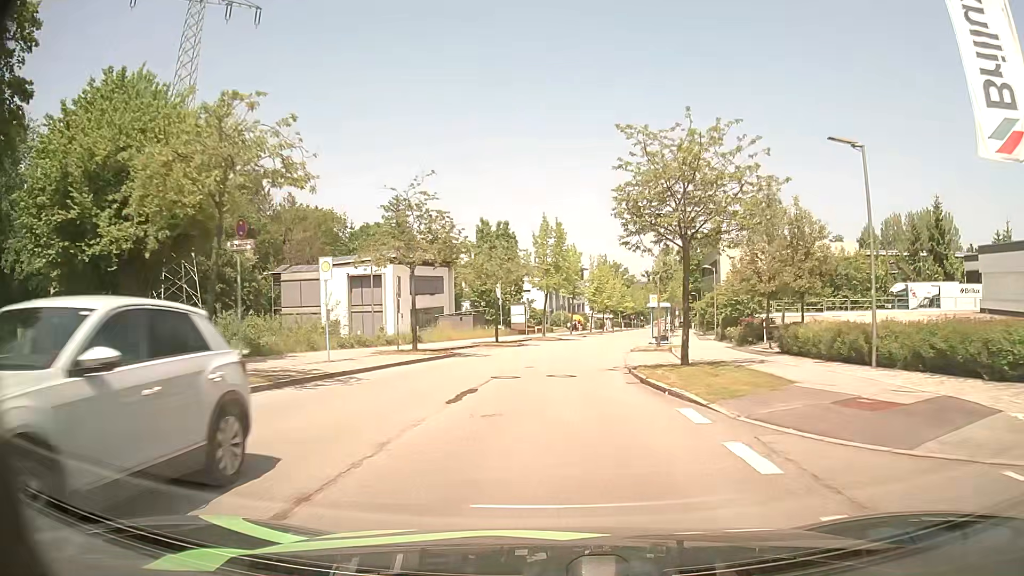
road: residential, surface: asphalt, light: Day
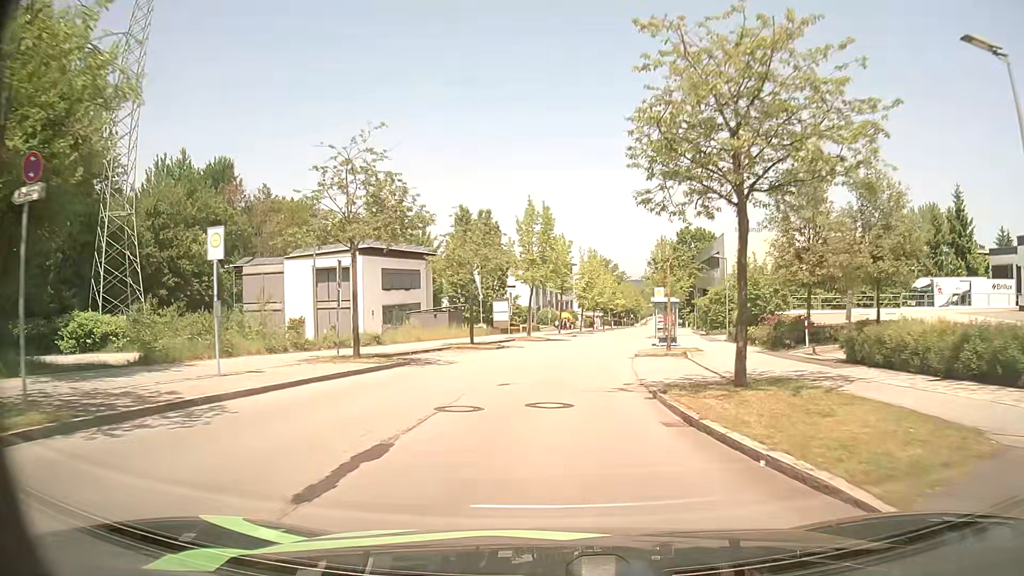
(+0.1, +6.5) m; +1°
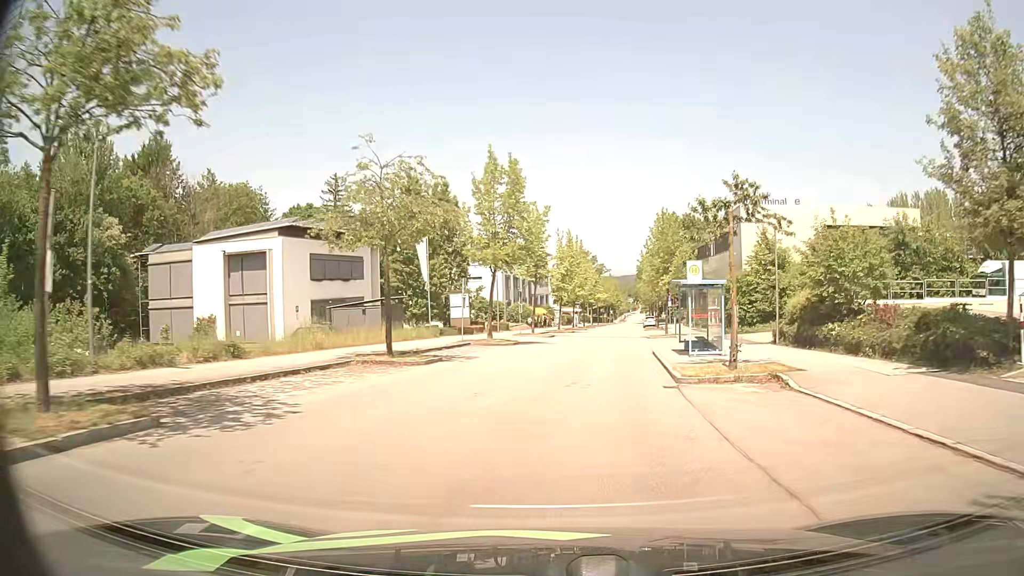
(+0.2, +13.1) m; +2°
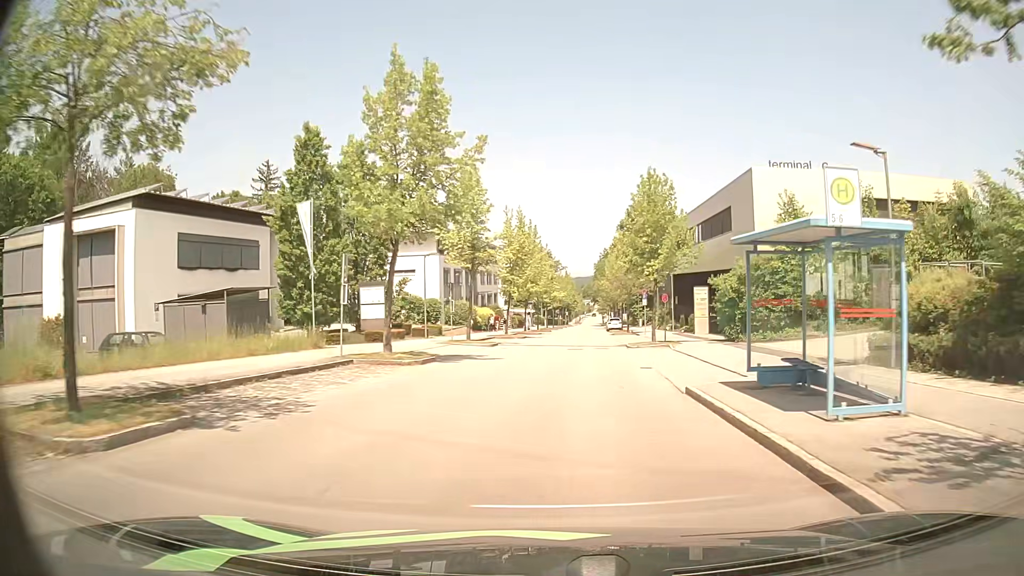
(+0.5, +13.3) m; +4°
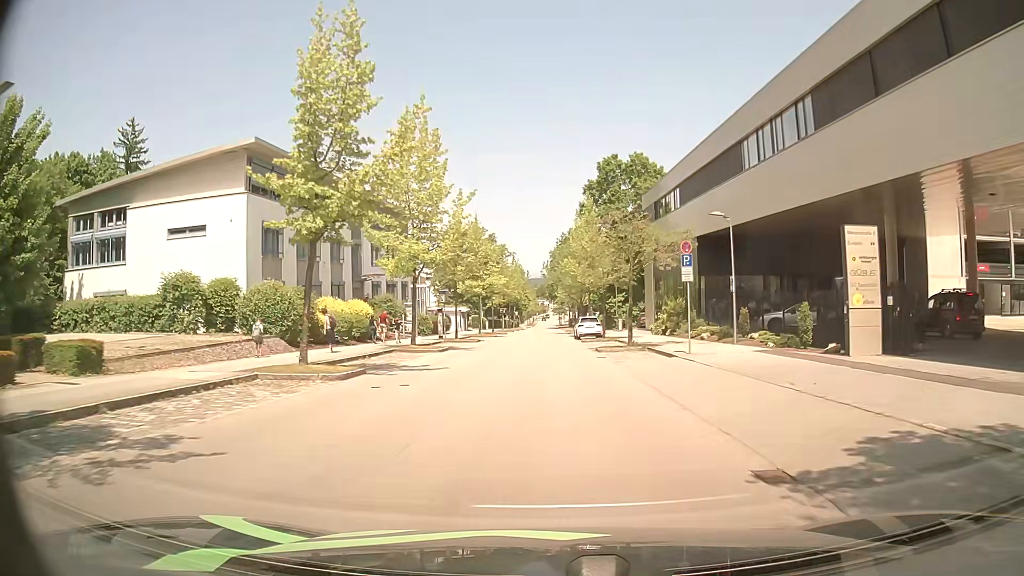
(+1.5, +33.0) m; +3°
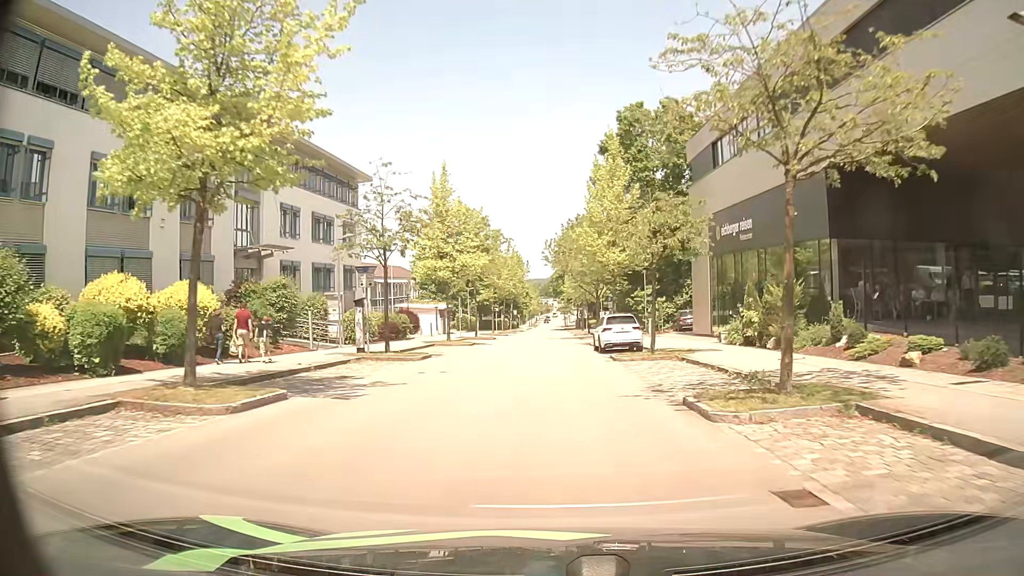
(+0.2, +19.5) m; +1°
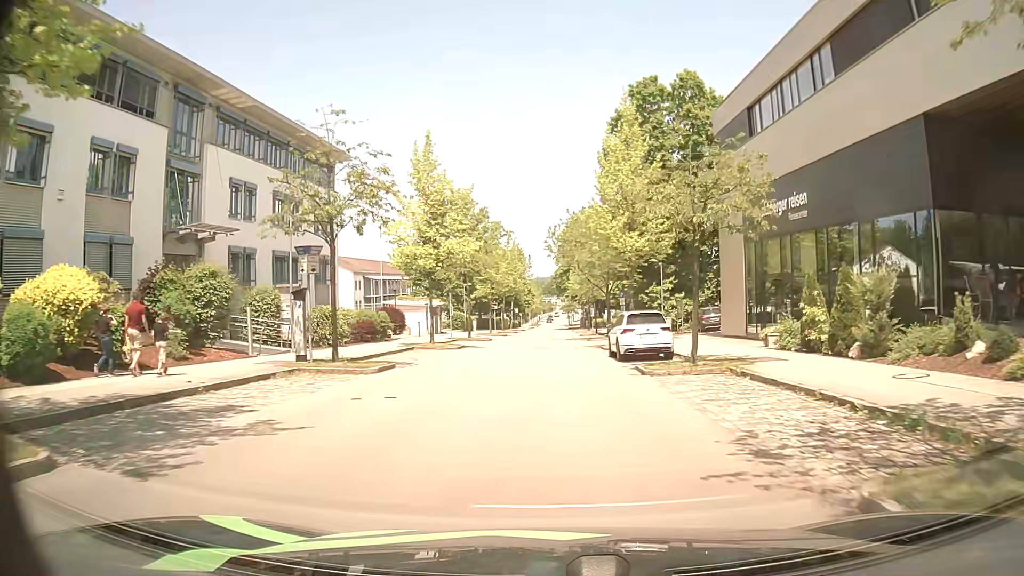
(0.0, +6.5) m; -1°
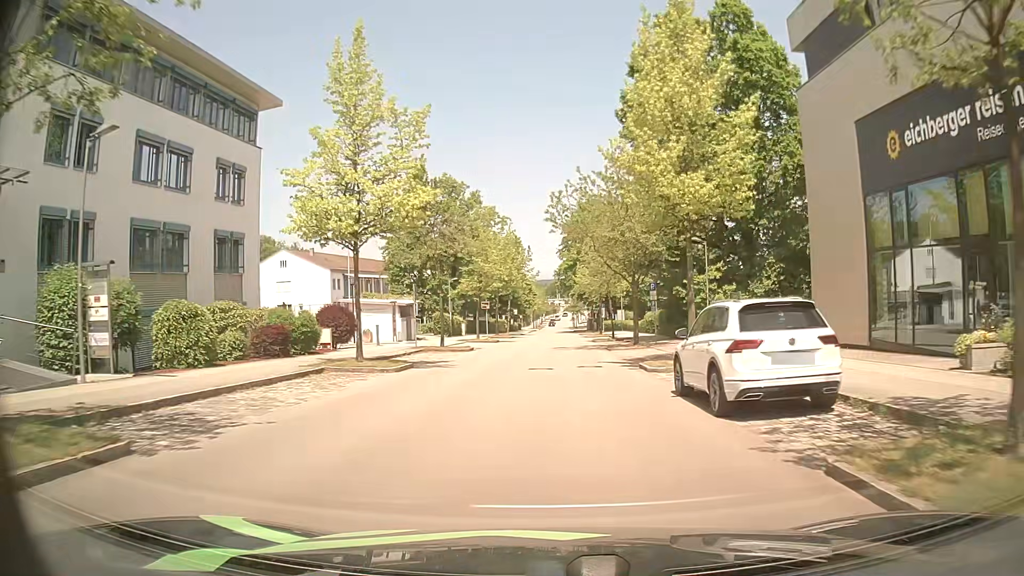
(0.0, +12.9) m; -1°
(0, +10) (0, +20) (+1, +30) (+1, +40) (+1, +50) (+1, +60) (+2, +70) (+2, +80) (+2, +90) (+2, +100) m
